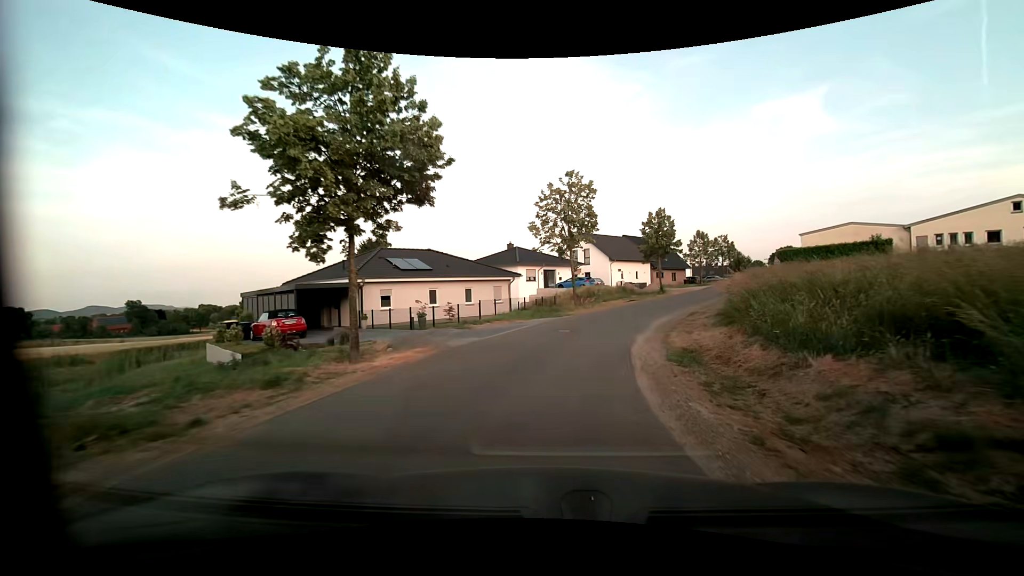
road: unclassified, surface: asphalt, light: Day
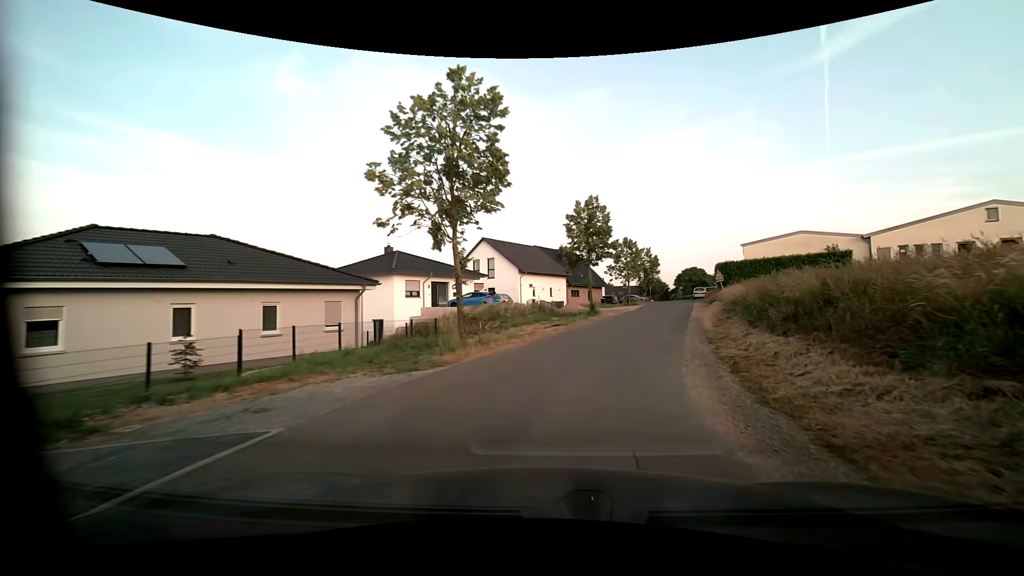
(+1.2, +15.4) m; +10°
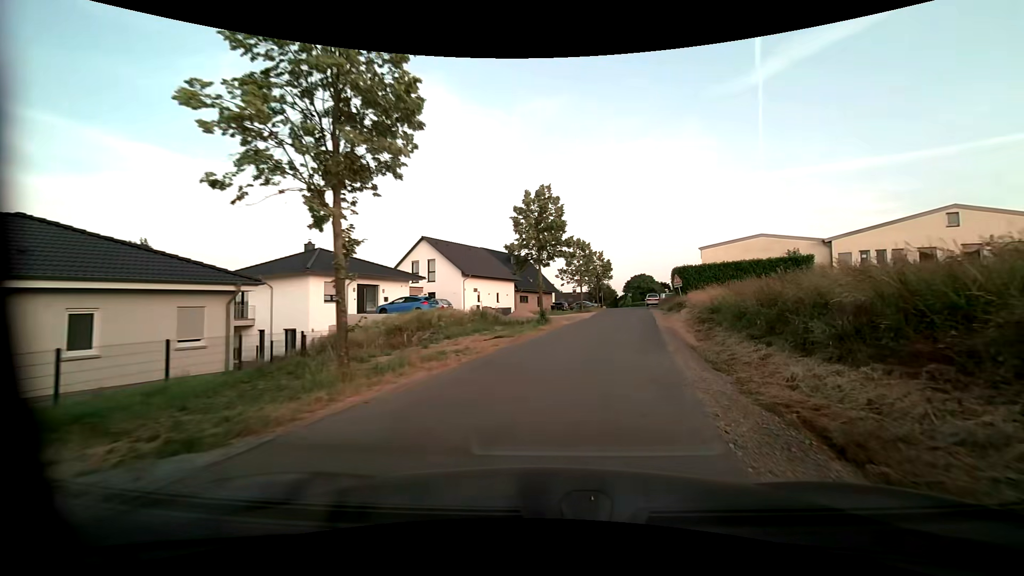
(+0.3, +5.1) m; +6°
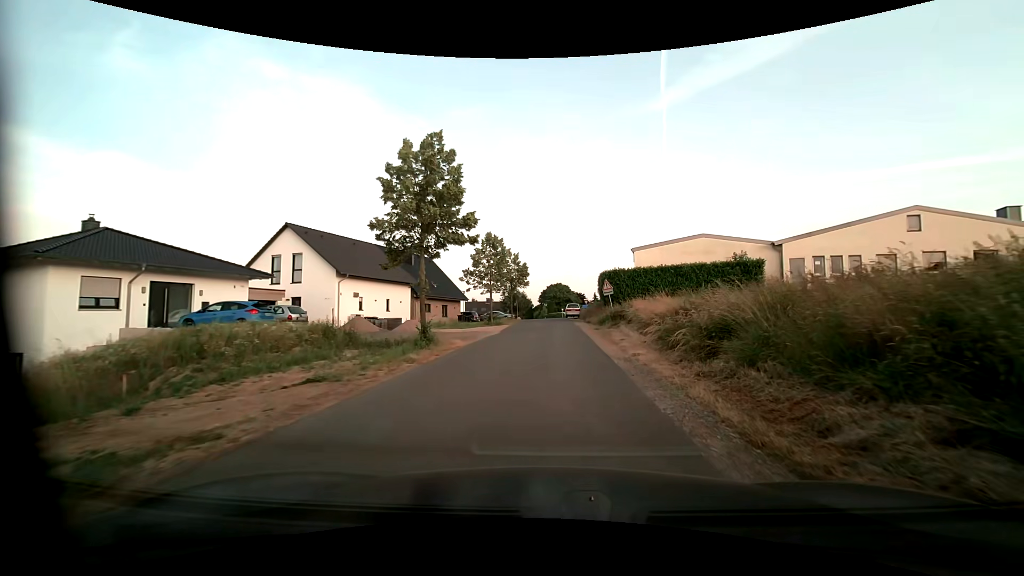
(+1.0, +10.2) m; +10°
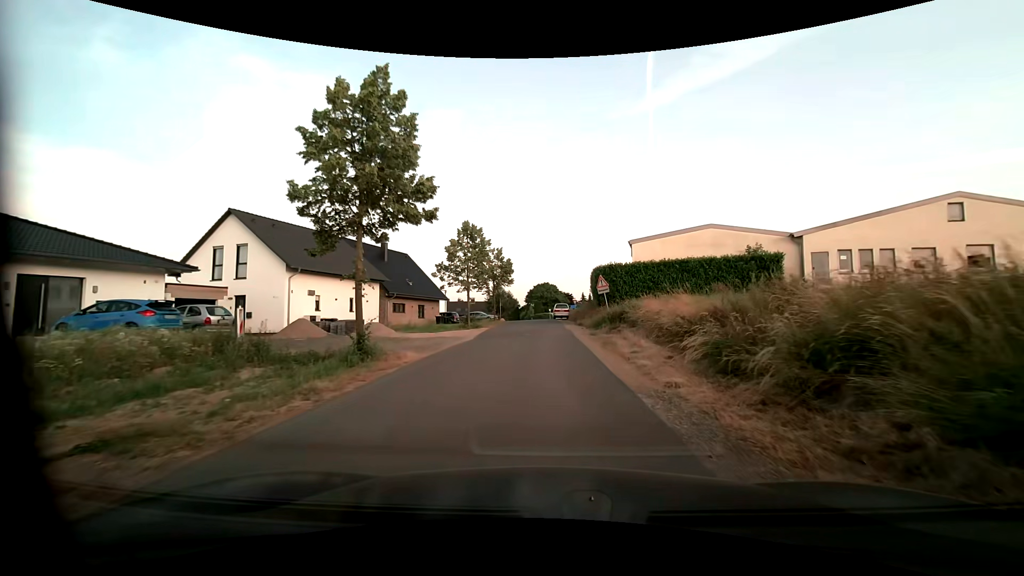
(+0.1, +5.1) m; +2°
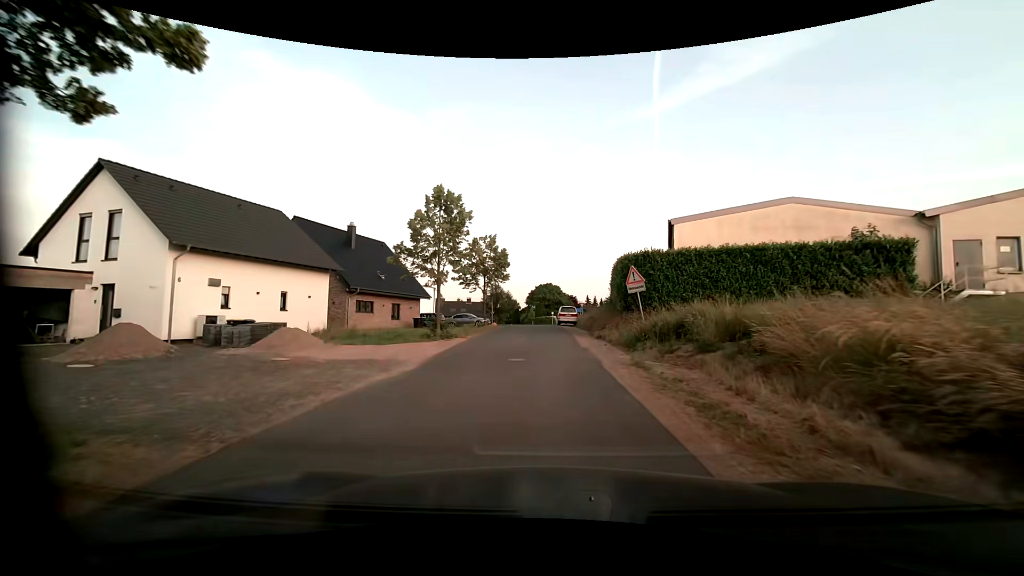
(-0.1, +10.2) m; 0°
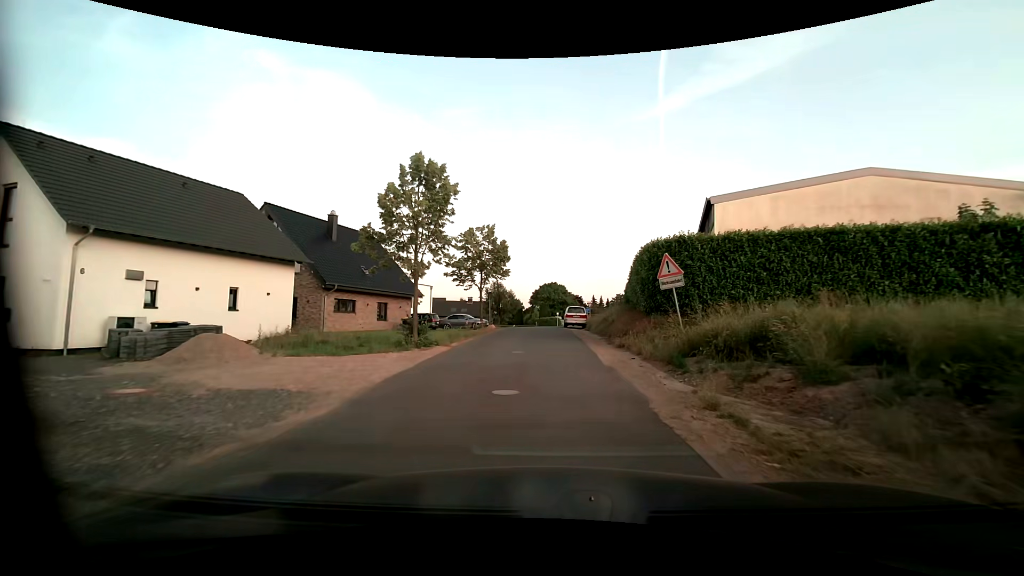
(0.0, +5.0) m; -1°
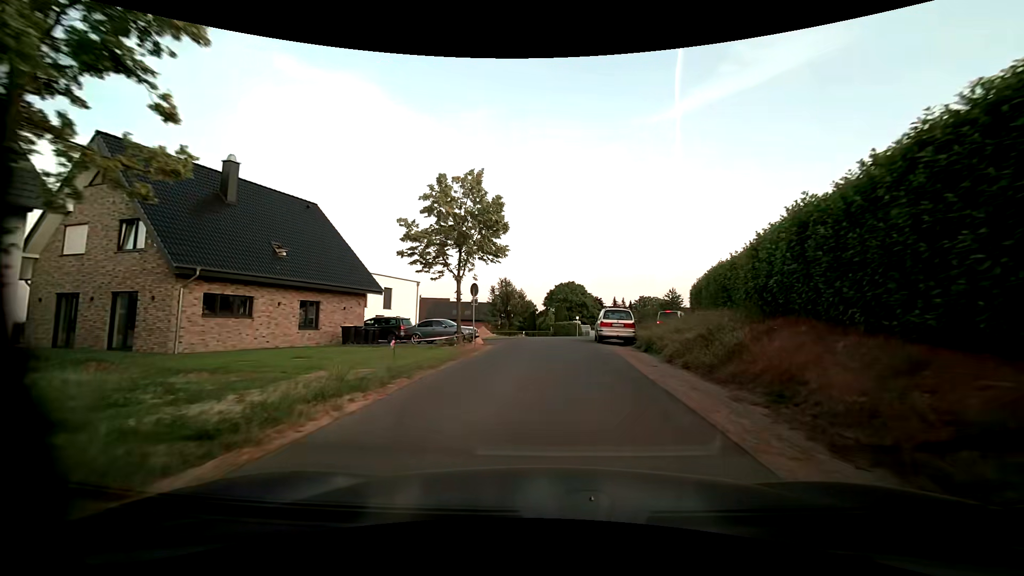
(-0.2, +14.9) m; -1°
